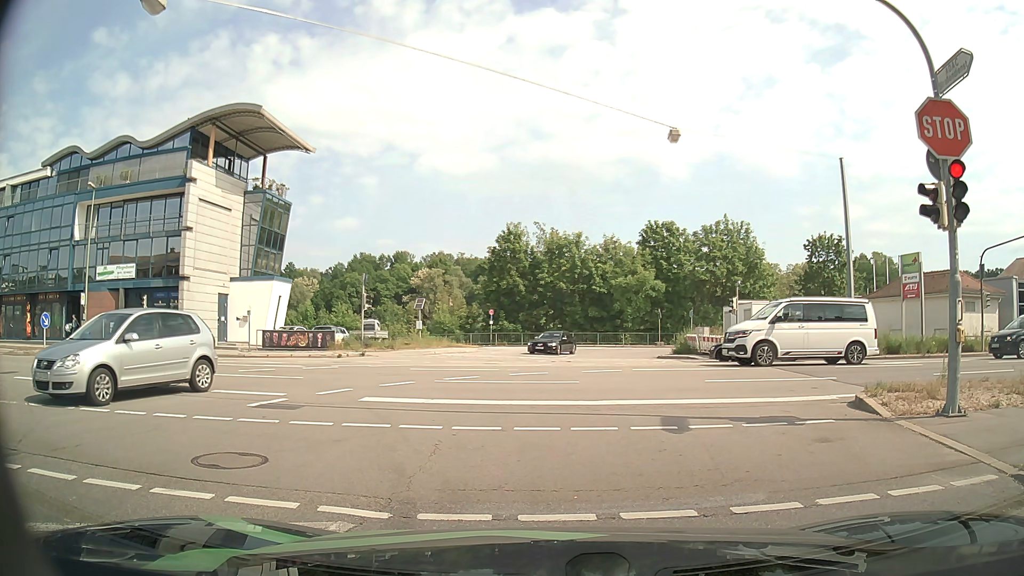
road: tertiary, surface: asphalt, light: Day
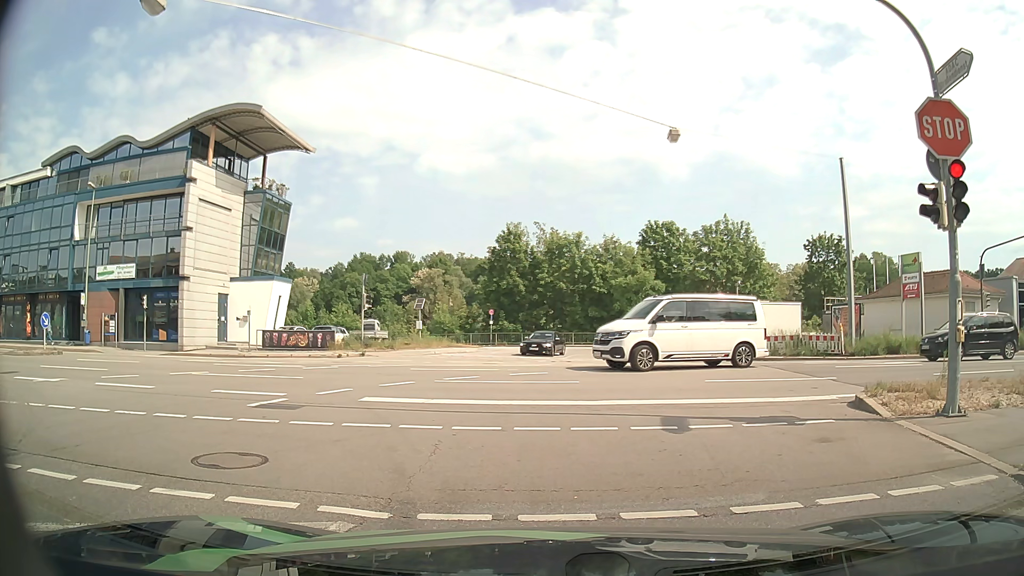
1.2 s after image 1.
(0.0, 0.0) m; 0°
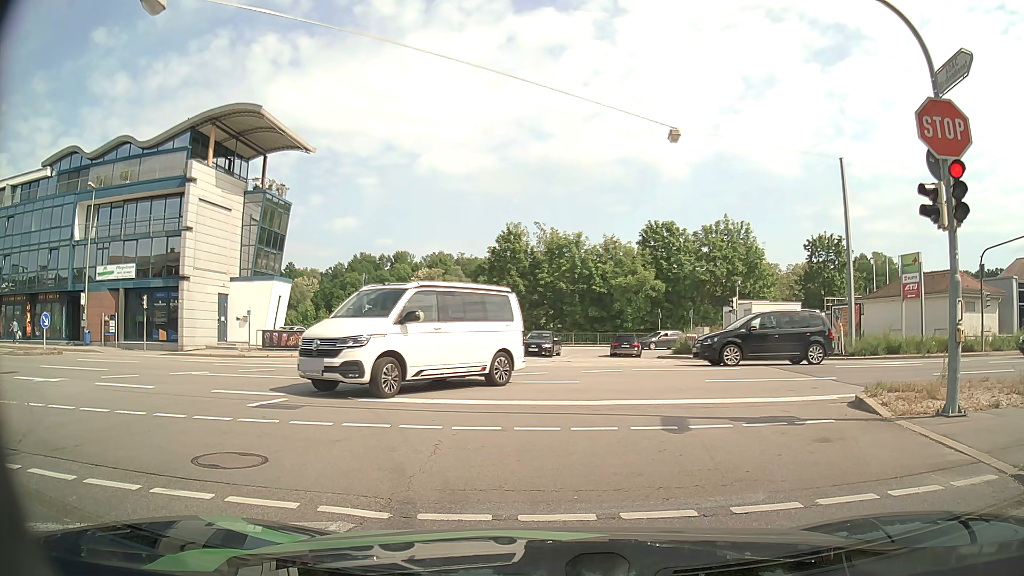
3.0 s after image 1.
(0.0, 0.0) m; 0°
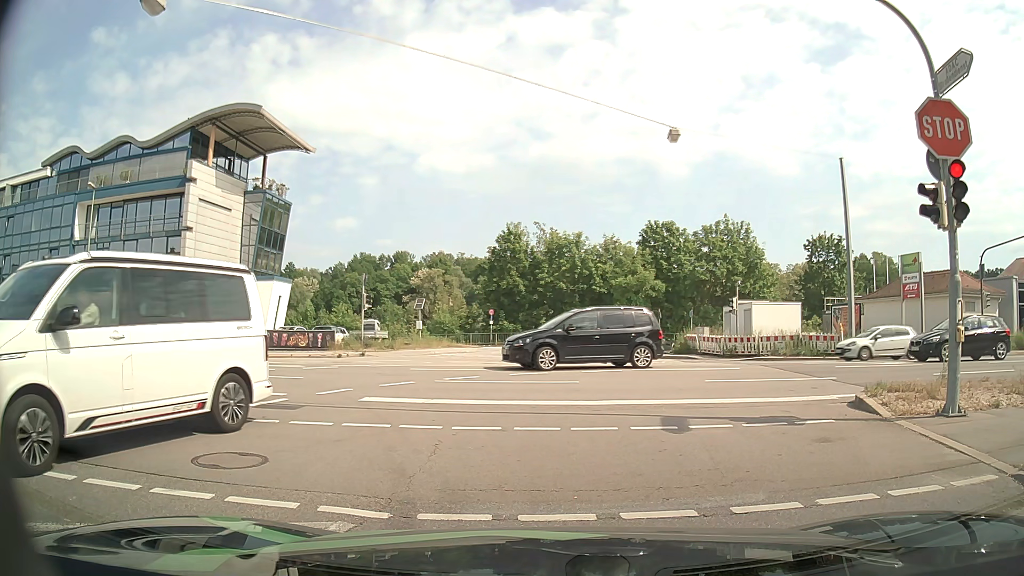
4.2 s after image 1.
(0.0, 0.0) m; 0°
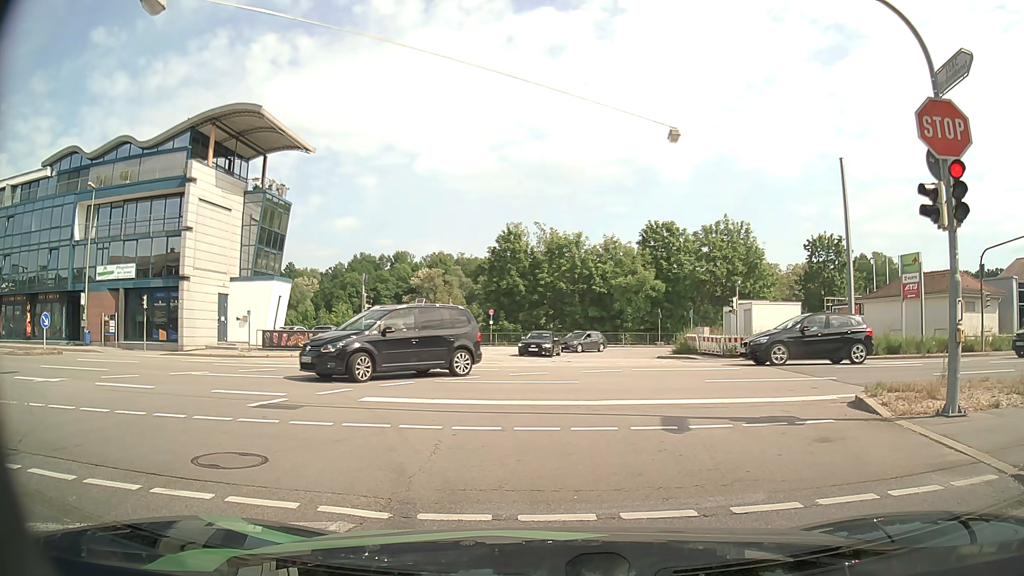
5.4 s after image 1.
(0.0, 0.0) m; 0°
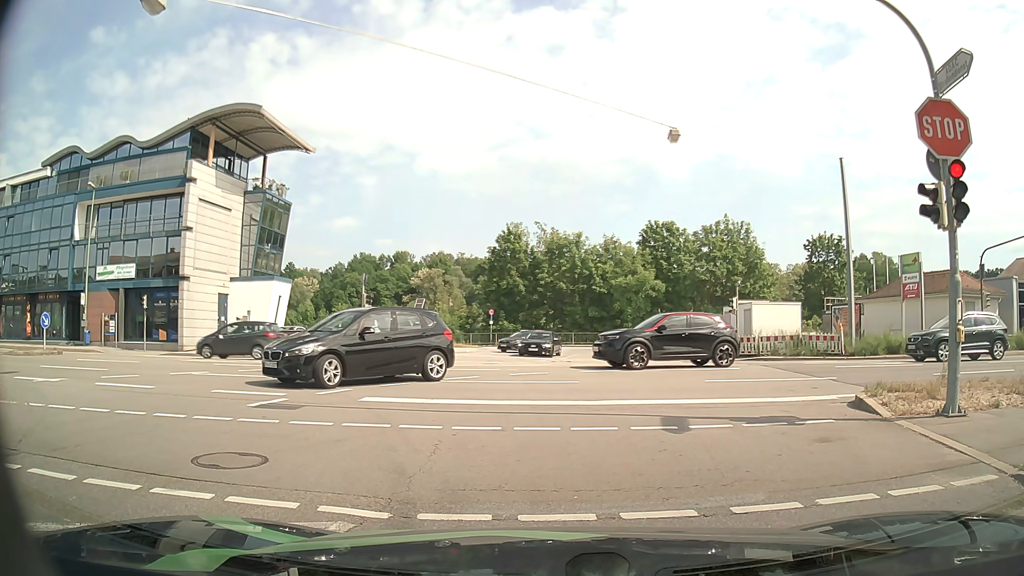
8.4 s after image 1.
(0.0, 0.0) m; 0°
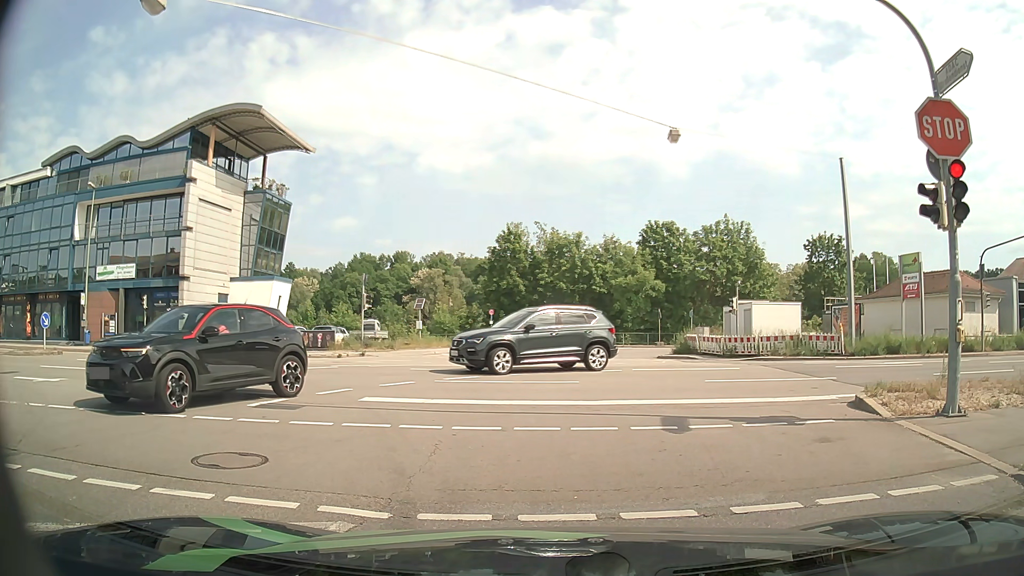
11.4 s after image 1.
(0.0, 0.0) m; 0°
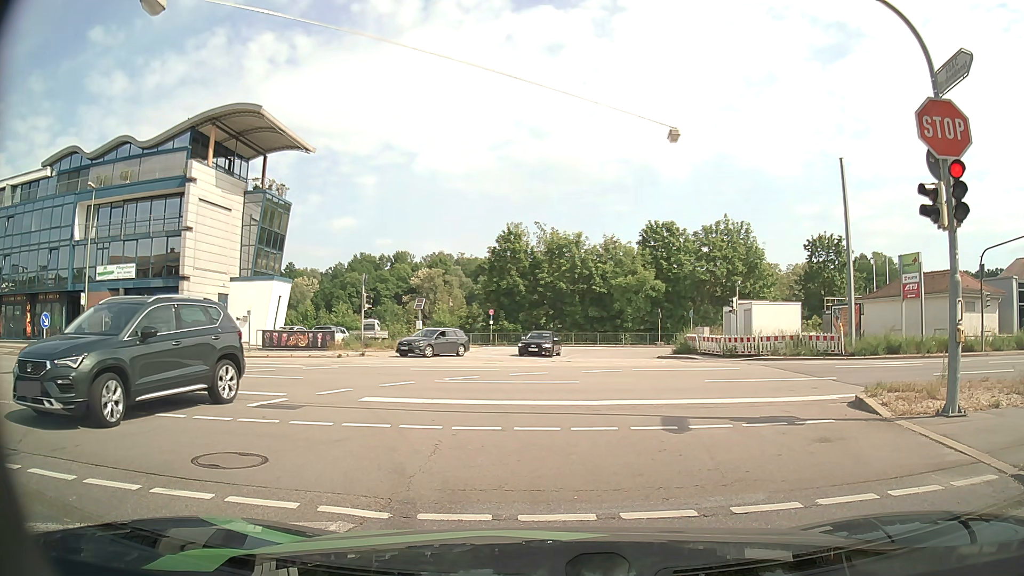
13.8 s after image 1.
(0.0, 0.0) m; 0°
(-1, +10) (-5, +19) (-12, +26) (-22, +28) (-32, +28) (-42, +27) (-52, +27) (-62, +27) (-72, +27) (-82, +27) m
